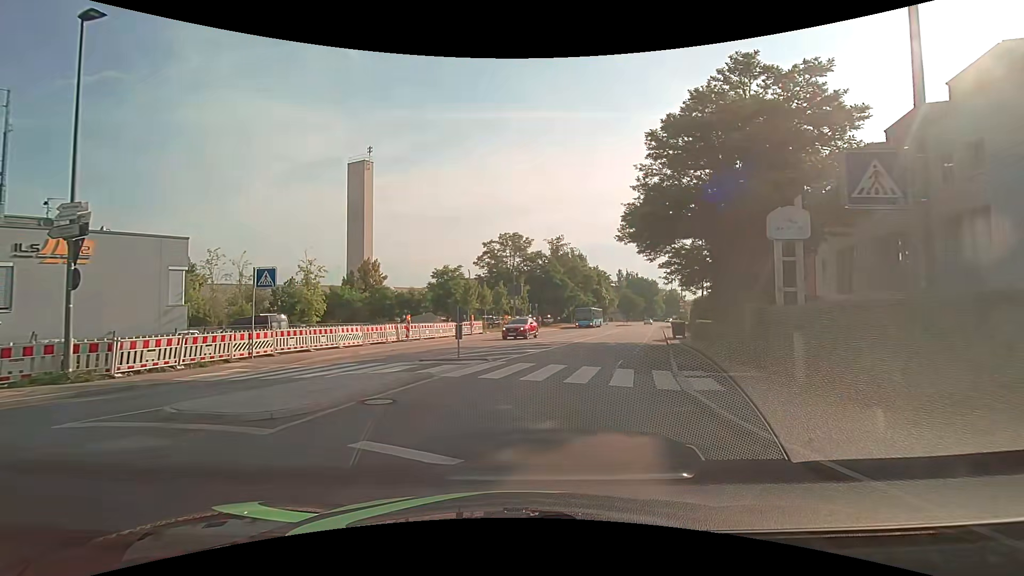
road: tertiary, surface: asphalt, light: Day
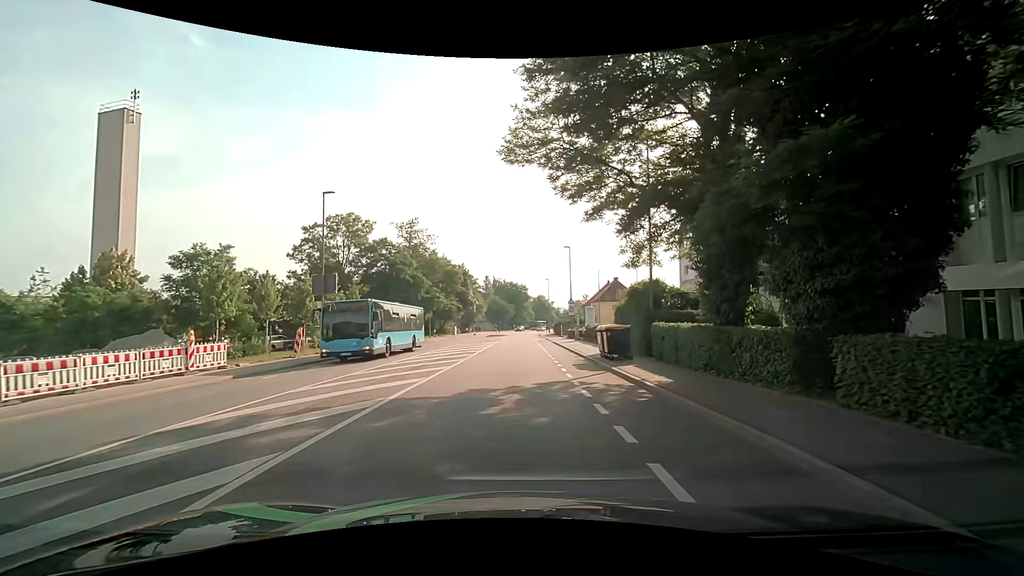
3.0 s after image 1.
(+3.1, +20.4) m; +16°
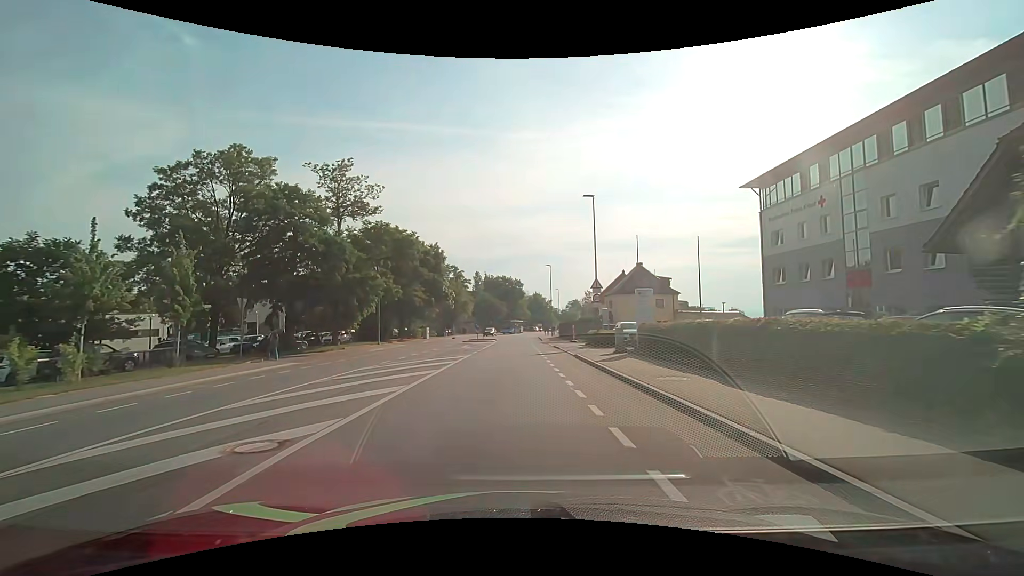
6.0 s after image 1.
(+0.5, +22.3) m; +1°
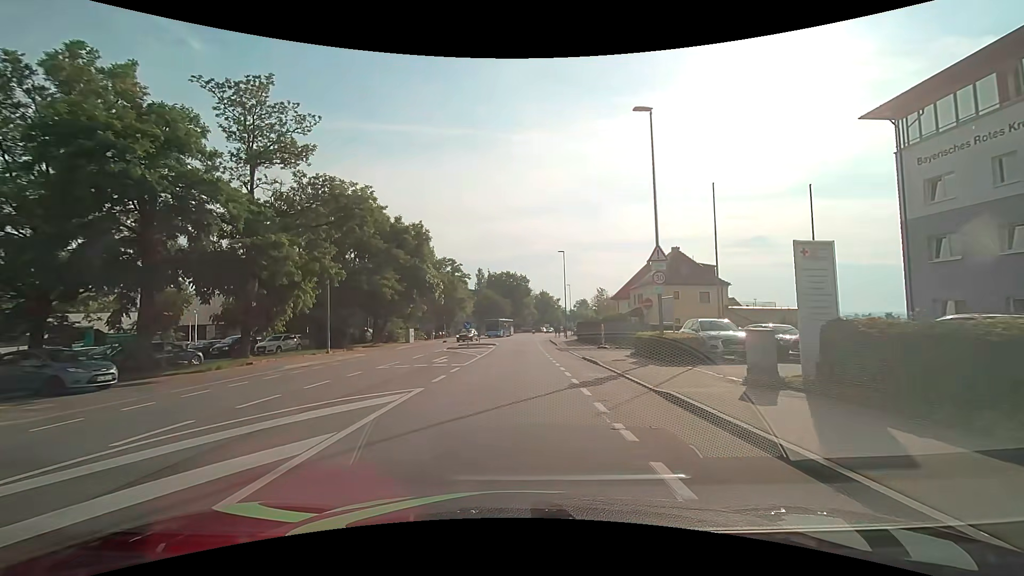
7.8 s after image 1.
(-0.1, +13.8) m; -1°
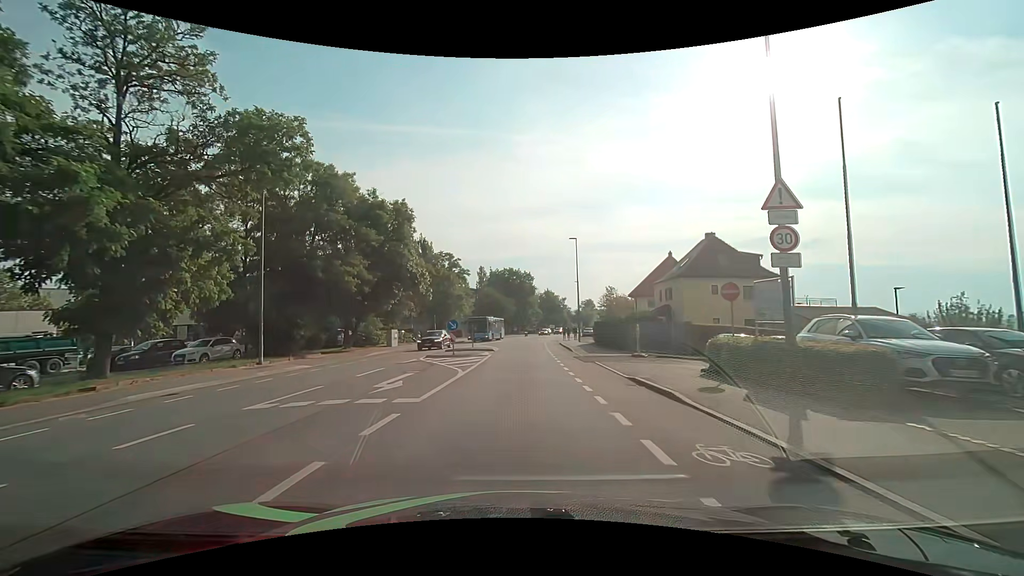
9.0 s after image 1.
(0.0, +9.1) m; -1°
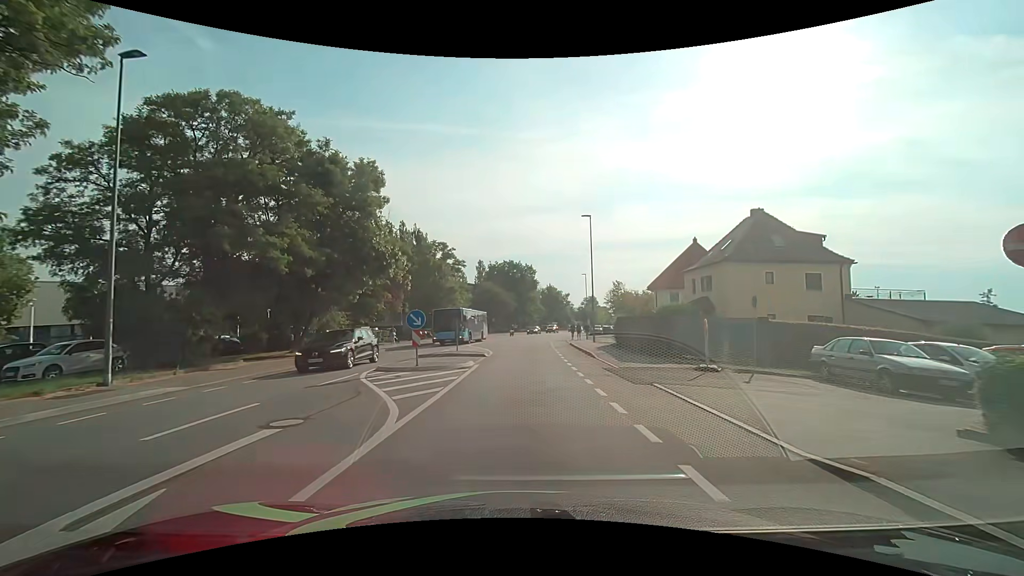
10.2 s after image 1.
(0.0, +9.0) m; 0°
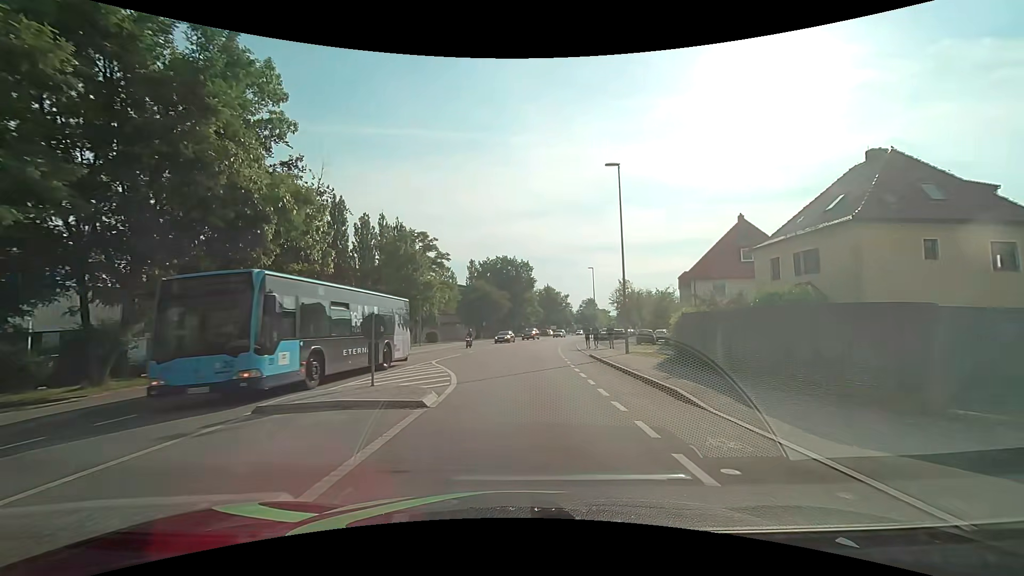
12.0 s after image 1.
(+0.1, +13.6) m; +1°
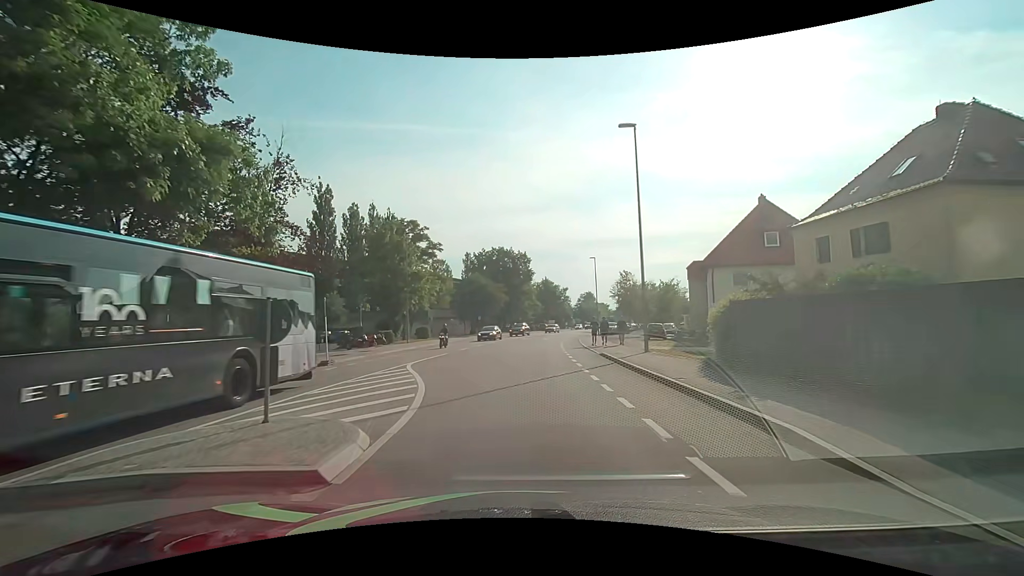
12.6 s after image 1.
(0.0, +4.5) m; 0°
(0, +10) (0, +20) (+1, +30) (+2, +40) (+3, +50) (+4, +60) (+6, +70) (+8, +79) (+10, +89) (+13, +99) m
